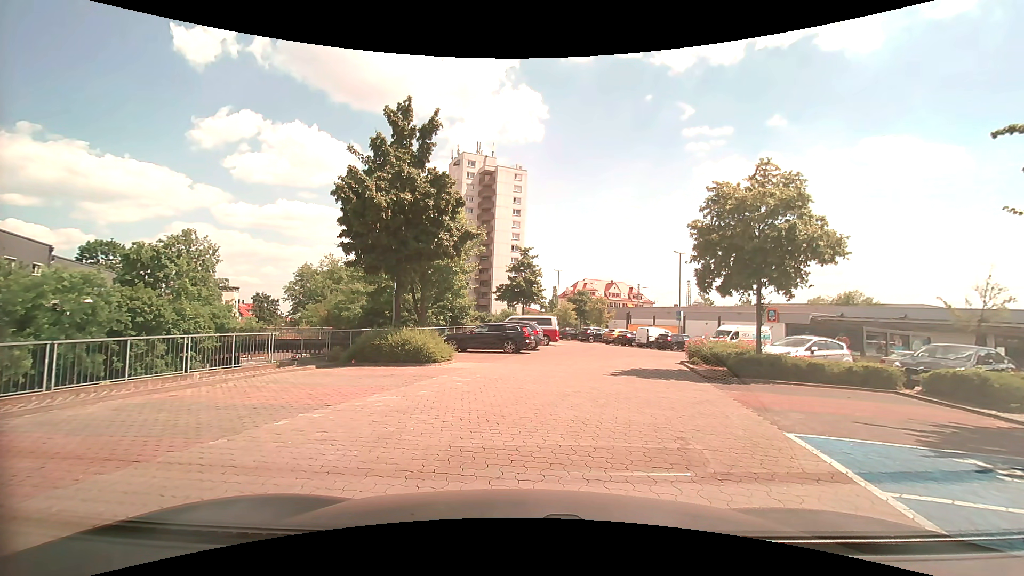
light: Day
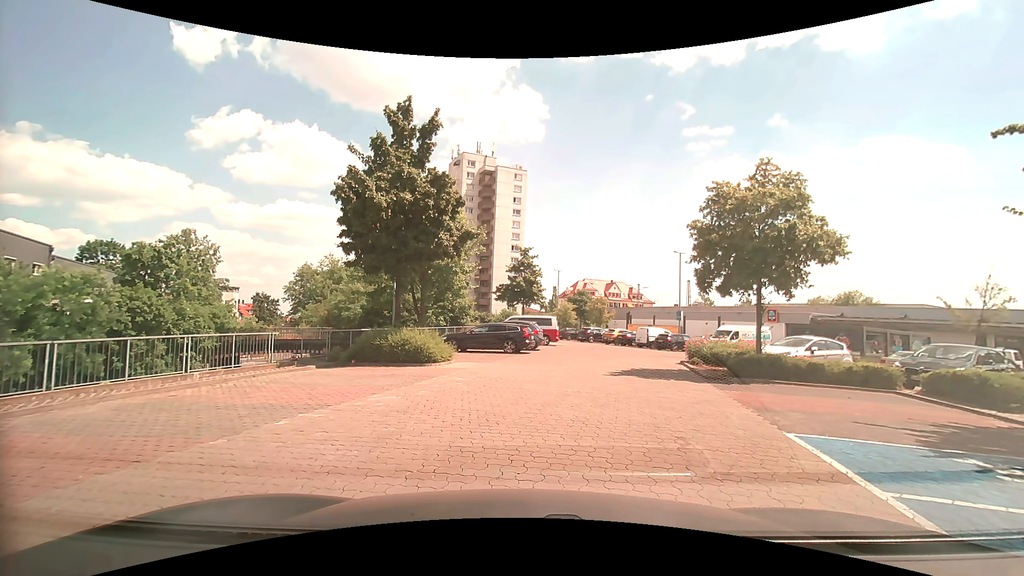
(0.0, 0.0) m; 0°
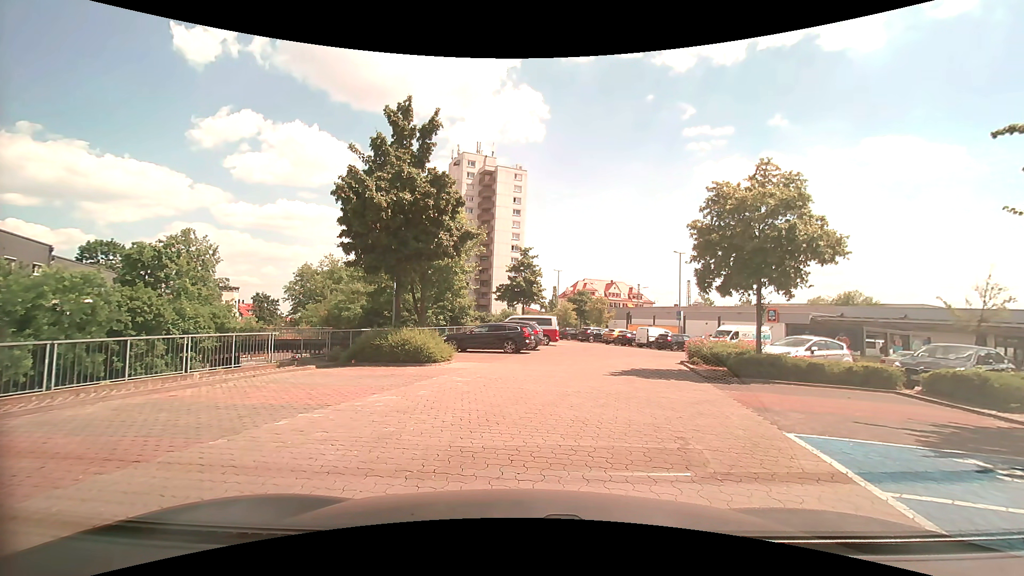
(0.0, 0.0) m; 0°
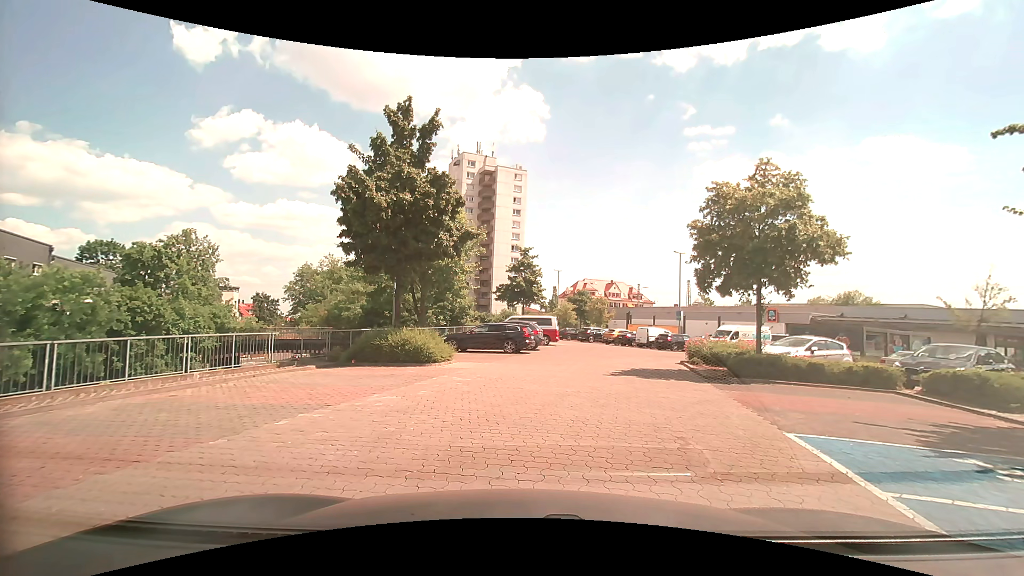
(0.0, 0.0) m; 0°
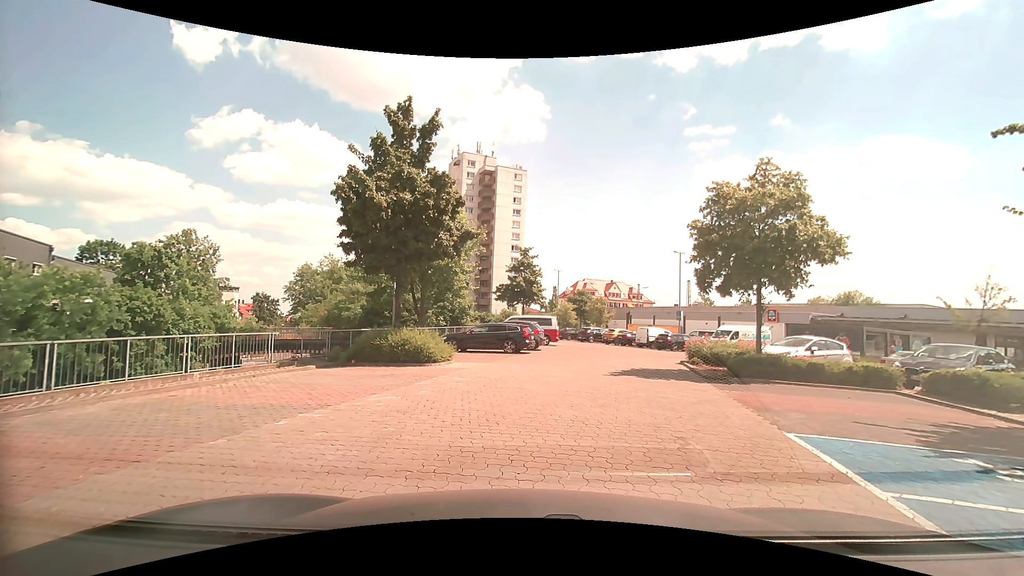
(0.0, 0.0) m; 0°
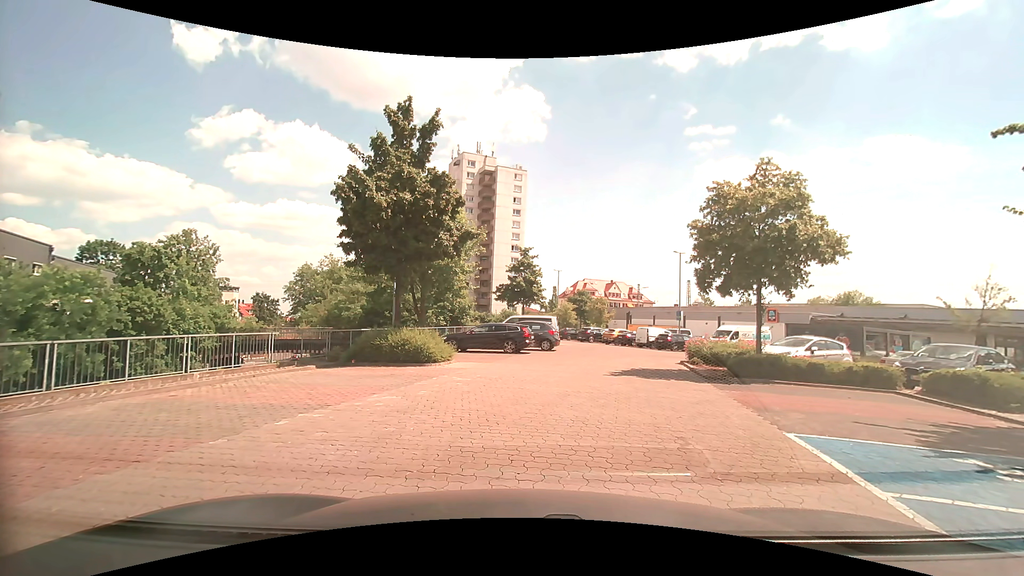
(0.0, 0.0) m; 0°
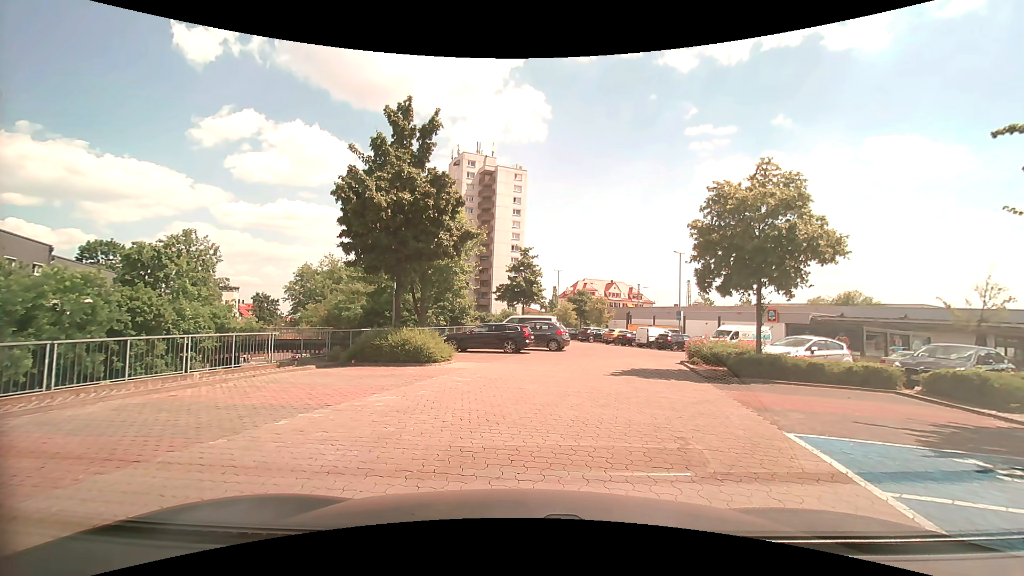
(0.0, 0.0) m; 0°
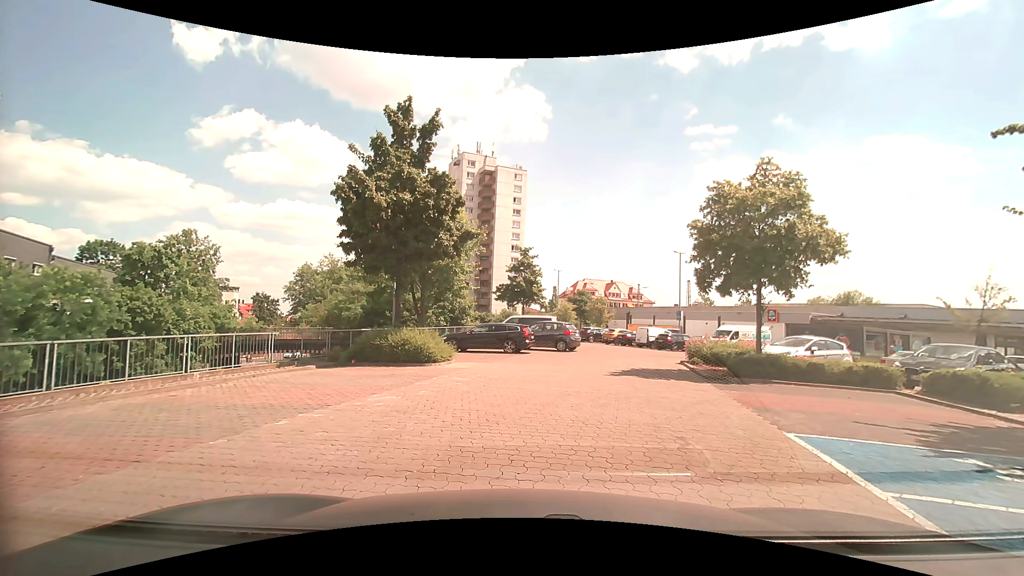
(0.0, 0.0) m; 0°
